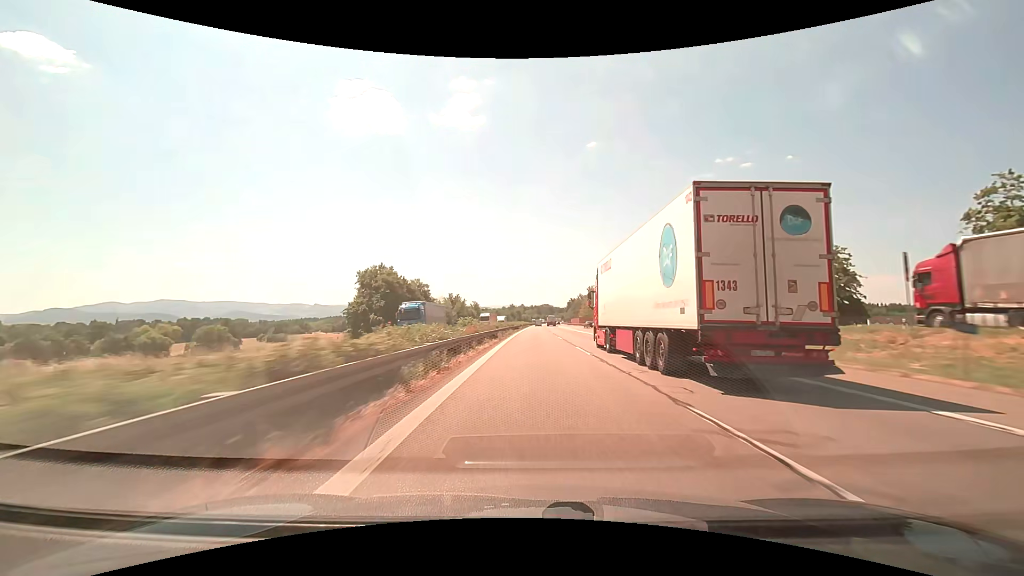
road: motorway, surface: asphalt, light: Day
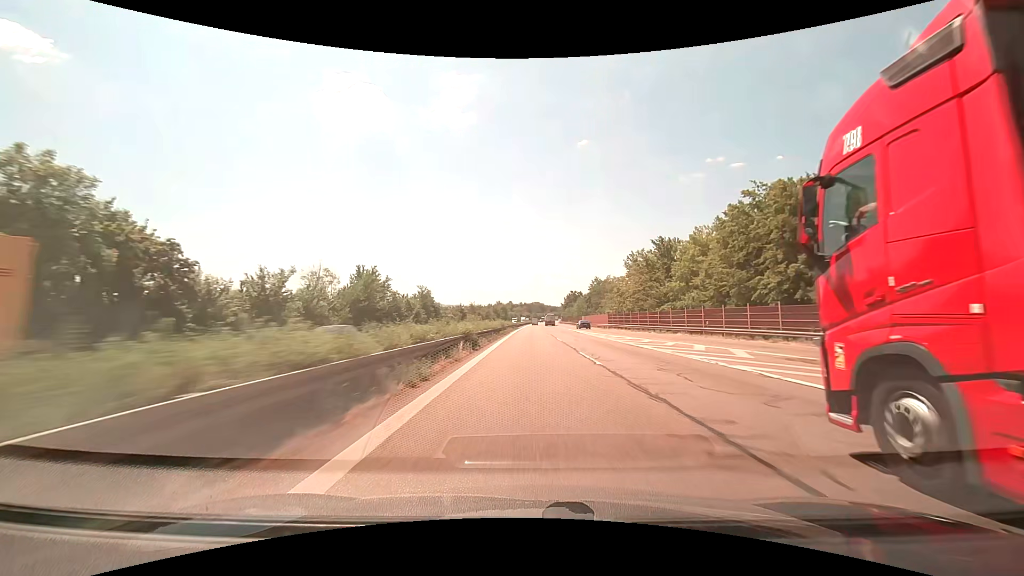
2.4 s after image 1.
(+0.8, +76.0) m; +1°
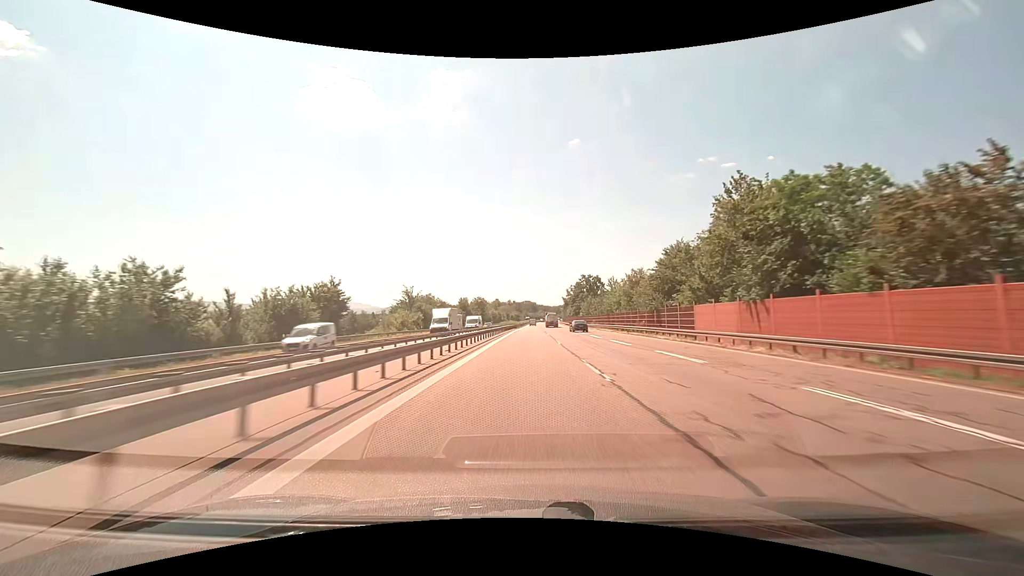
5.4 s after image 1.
(+0.9, +94.5) m; +1°
(0, +10) (0, +20) (0, +30) (0, +40) (0, +50) (0, +60) (0, +70) (0, +80) (+1, +90) (+1, +100) m
